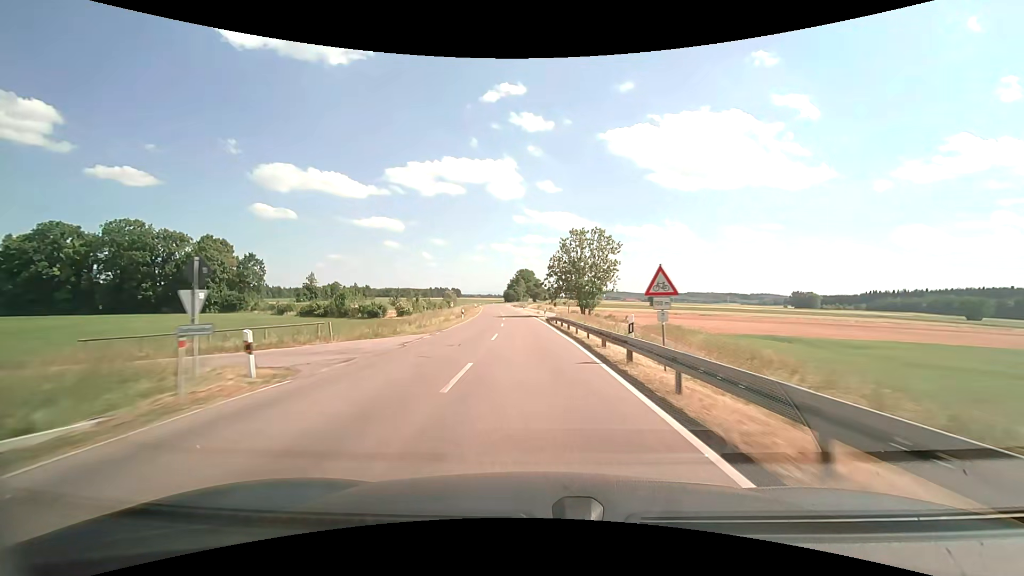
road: tertiary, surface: asphalt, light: Day
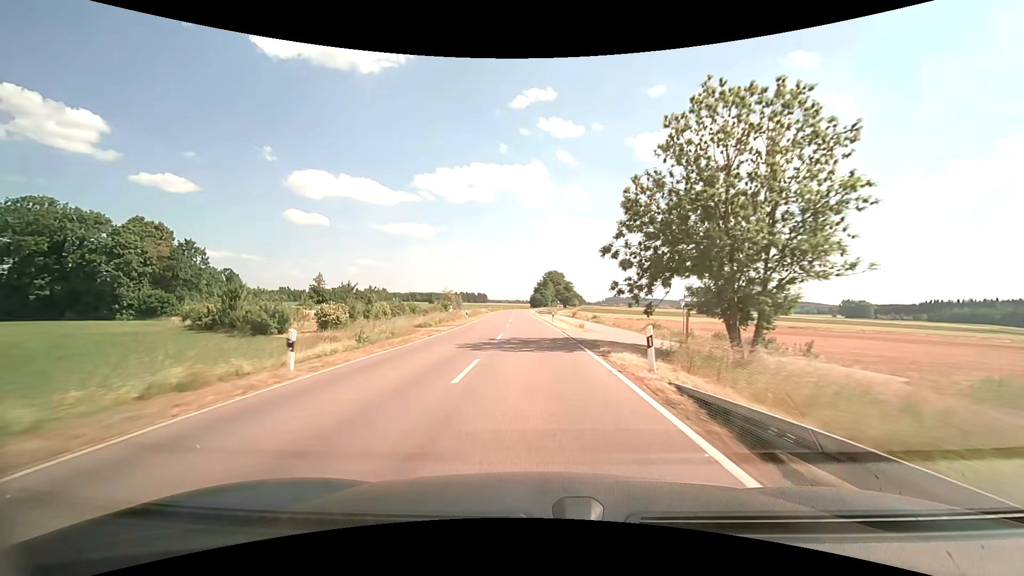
(-1.1, +36.5) m; -3°
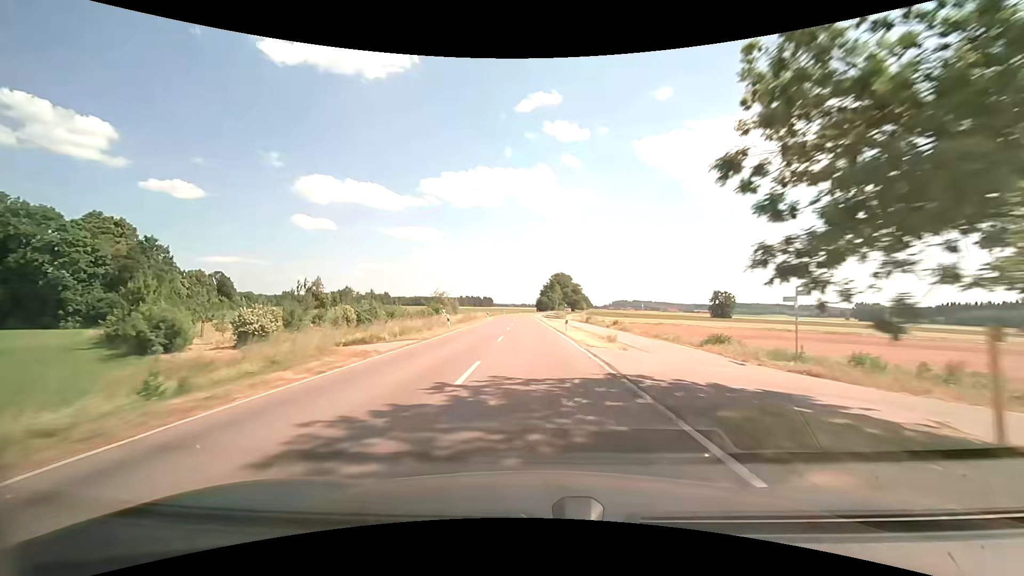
(-0.1, +12.3) m; -1°
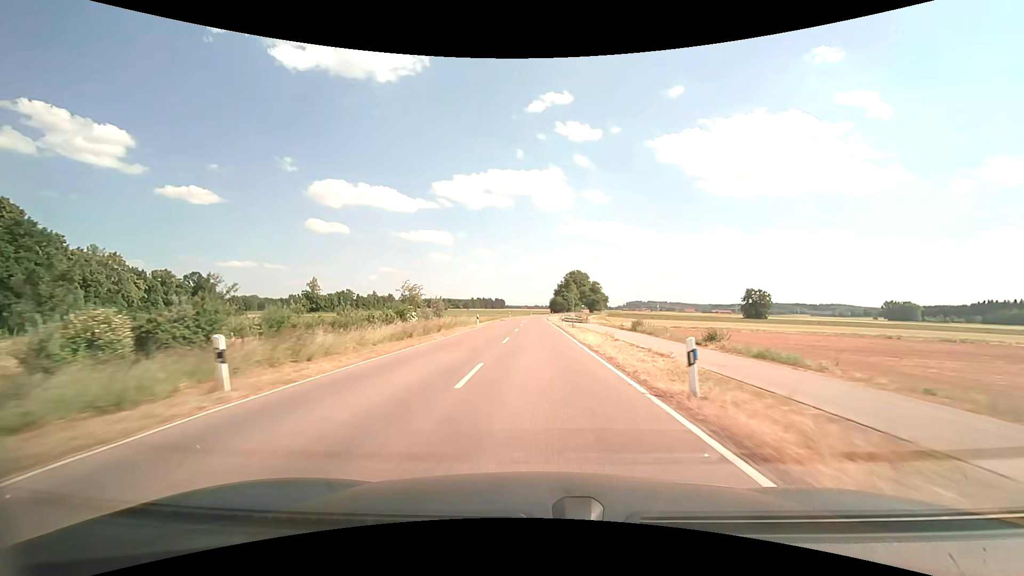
(-0.4, +25.2) m; -2°
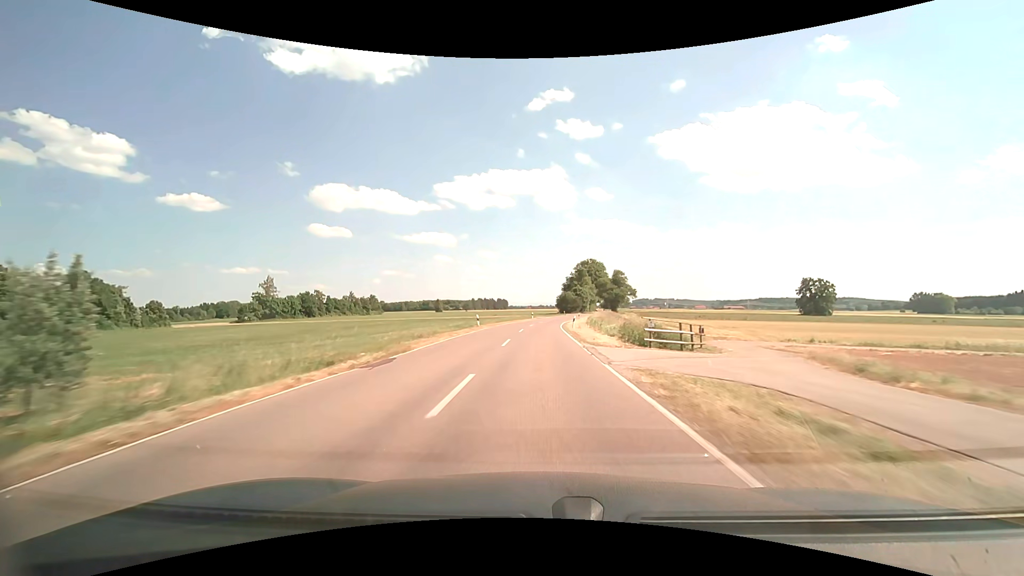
(-0.1, +52.1) m; 0°
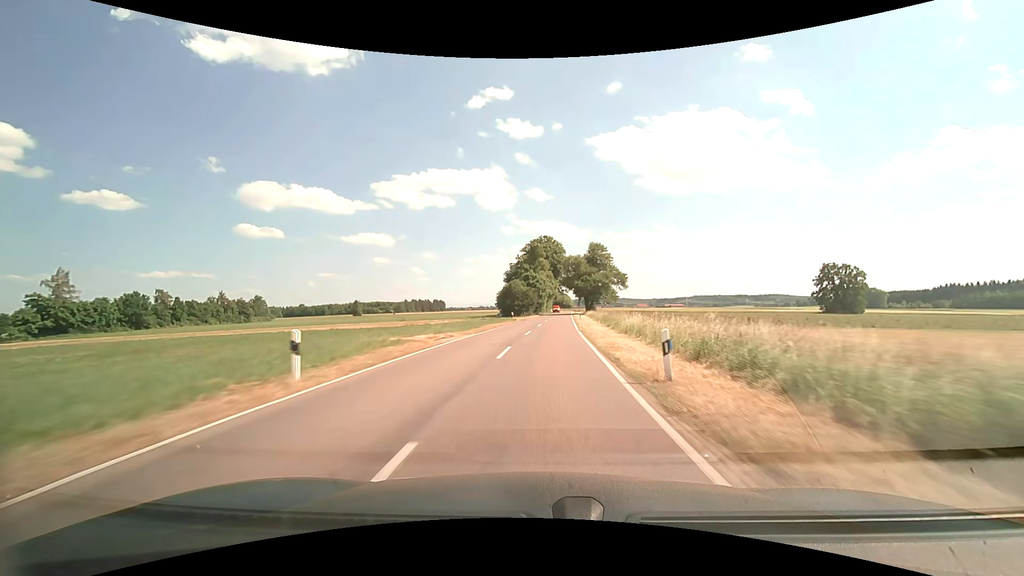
(+2.4, +66.6) m; +6°
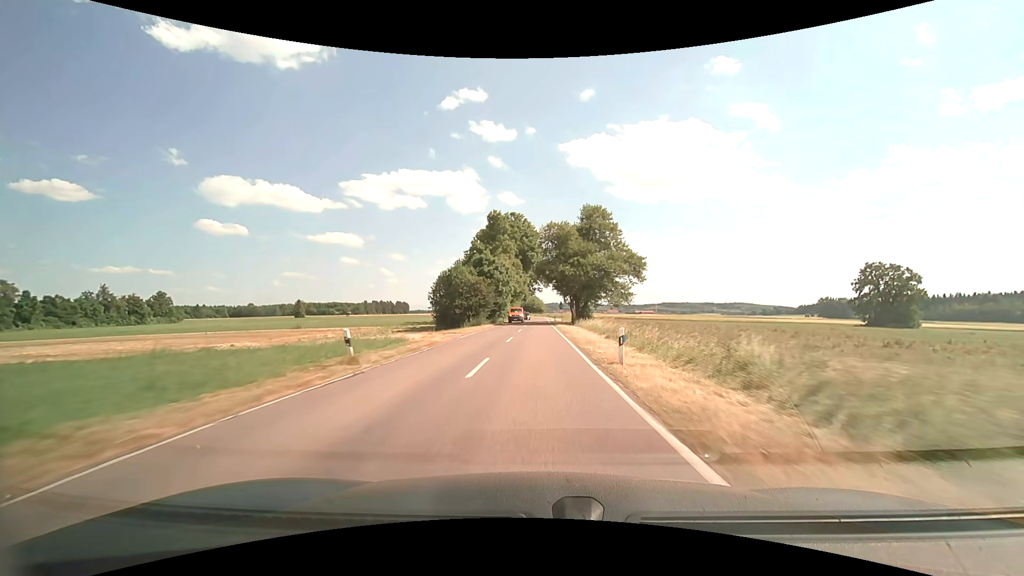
(+1.5, +40.6) m; +4°
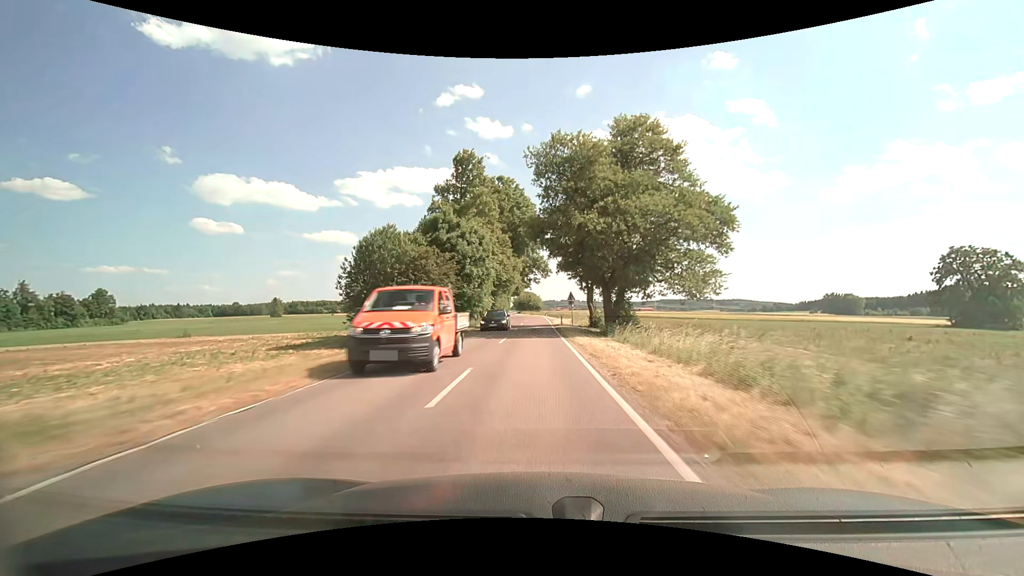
(+0.2, +26.9) m; 0°
(0, +10) (0, +20) (0, +30) (0, +40) (0, +50) (0, +60) (0, +70) (0, +80) (0, +90) (-1, +100) m
